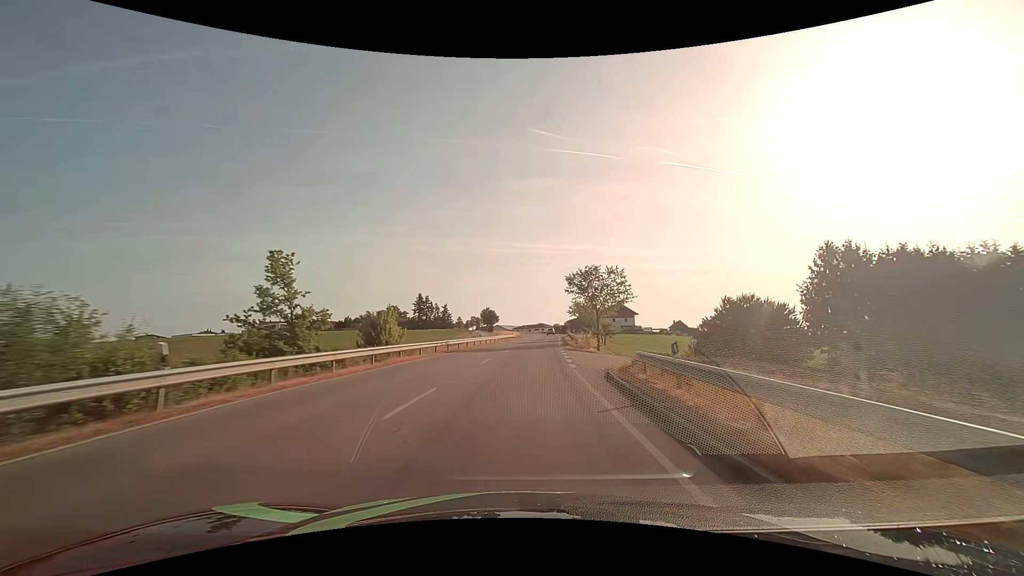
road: secondary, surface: asphalt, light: Day
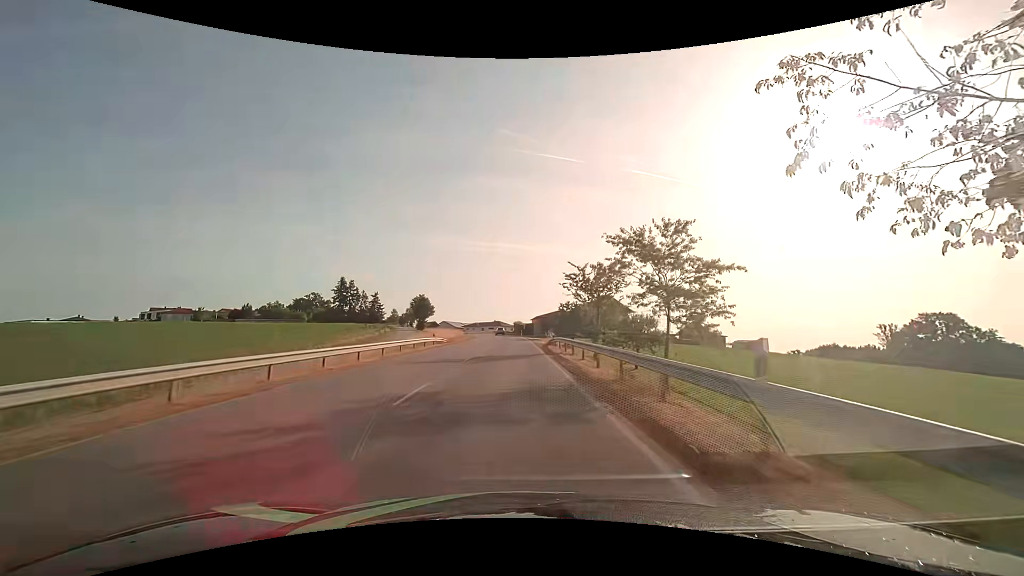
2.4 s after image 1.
(+2.3, +46.9) m; +5°
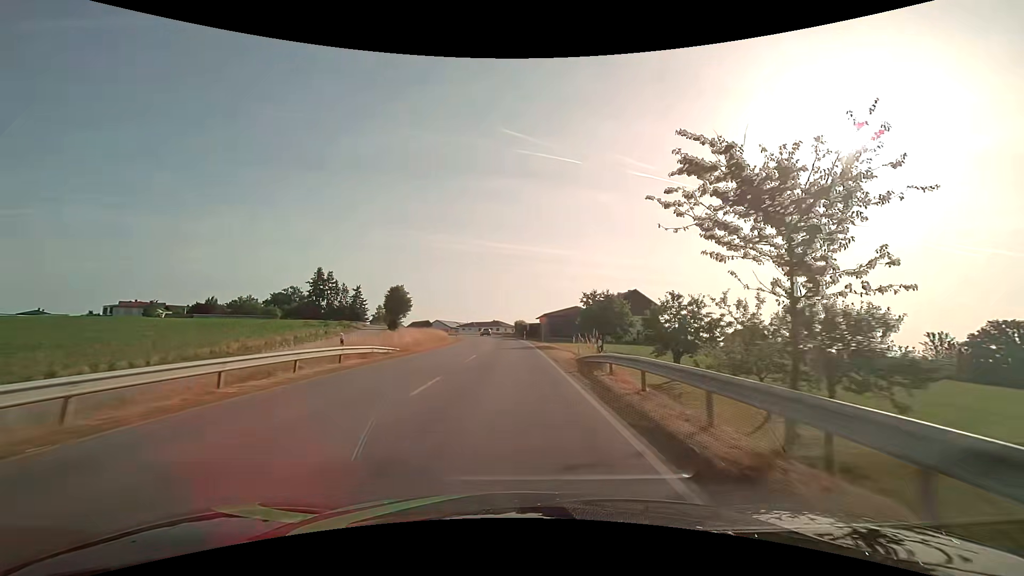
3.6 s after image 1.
(0.0, +22.4) m; 0°
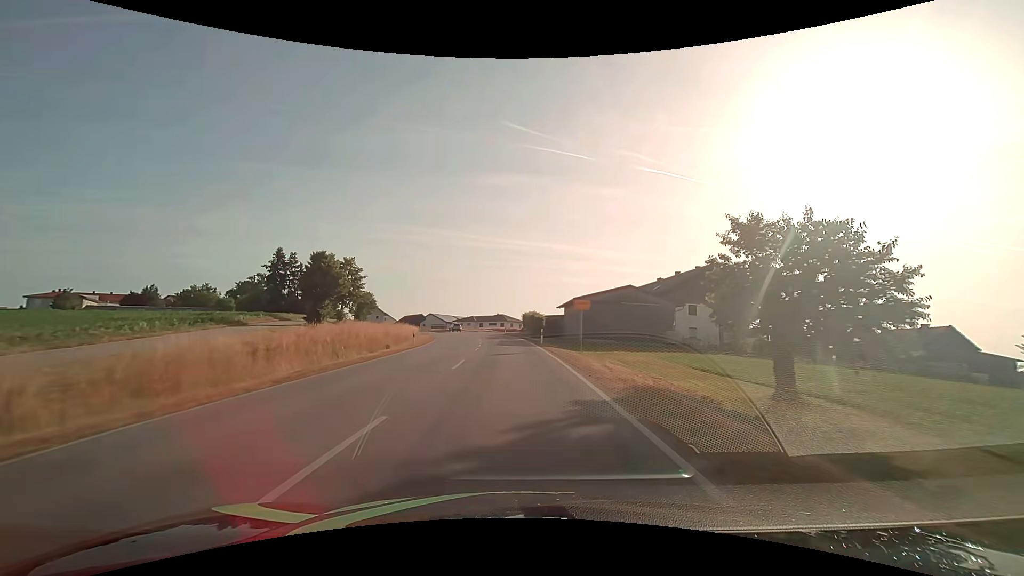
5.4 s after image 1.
(-0.1, +30.6) m; -1°
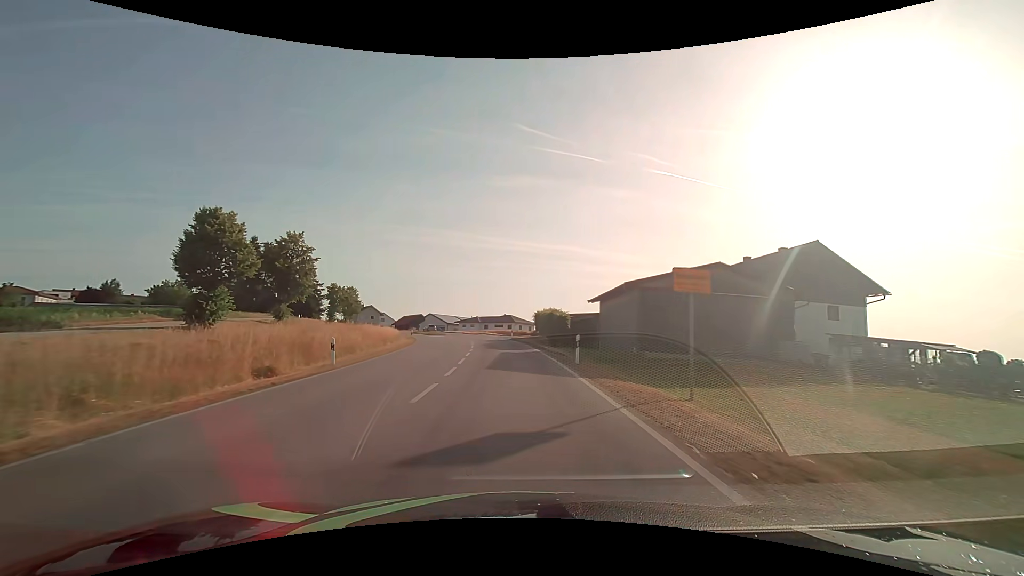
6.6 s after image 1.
(-0.2, +16.6) m; -1°
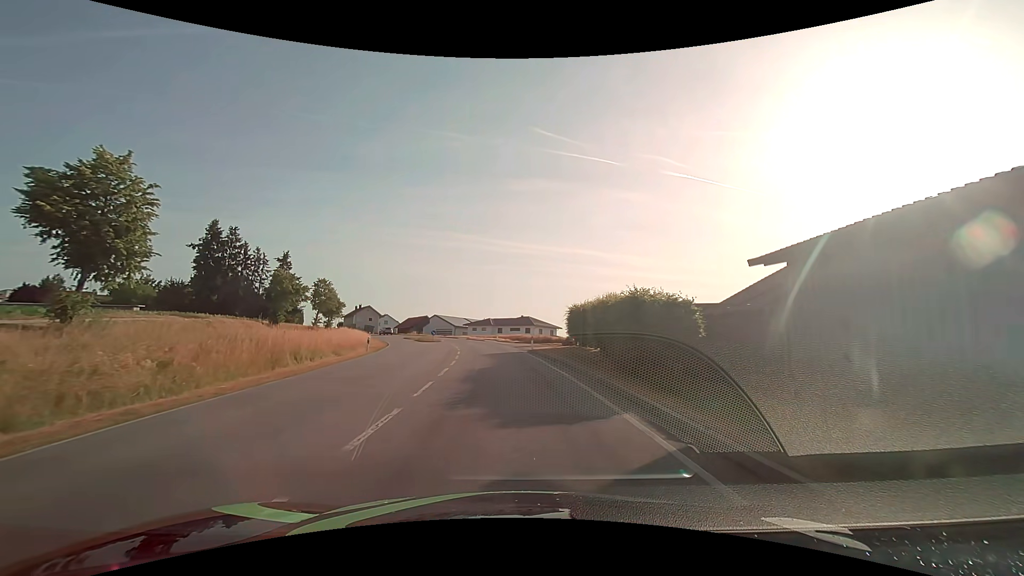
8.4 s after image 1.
(-0.2, +21.3) m; -2°
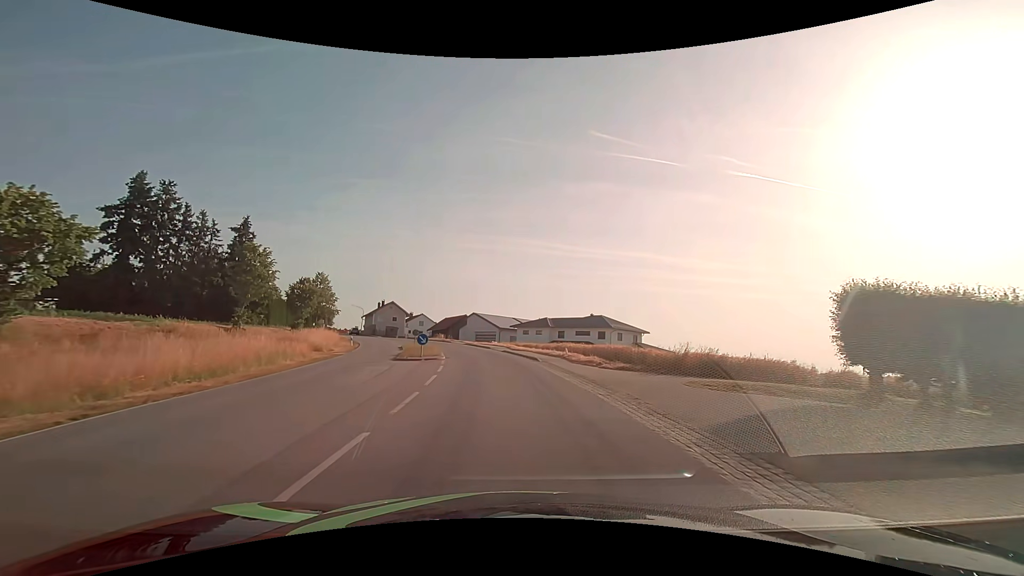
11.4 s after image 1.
(-1.8, +33.4) m; -6°
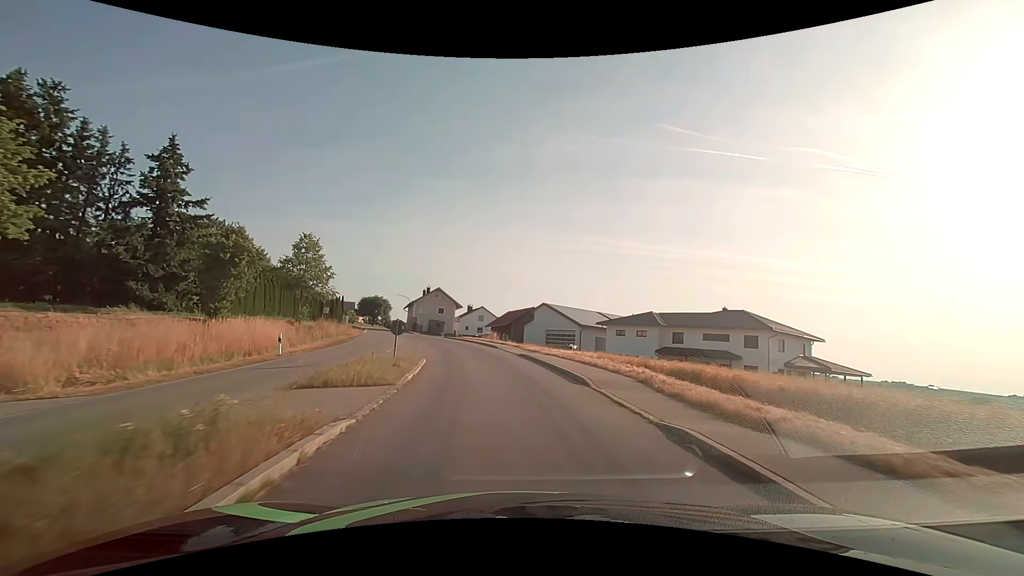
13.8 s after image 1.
(-1.8, +28.0) m; -8°
(0, +10) (-1, +20) (-3, +30) (-6, +39) (-9, +49) (-12, +58) (-15, +68) (-18, +77) (-21, +87) (-24, +97) m
